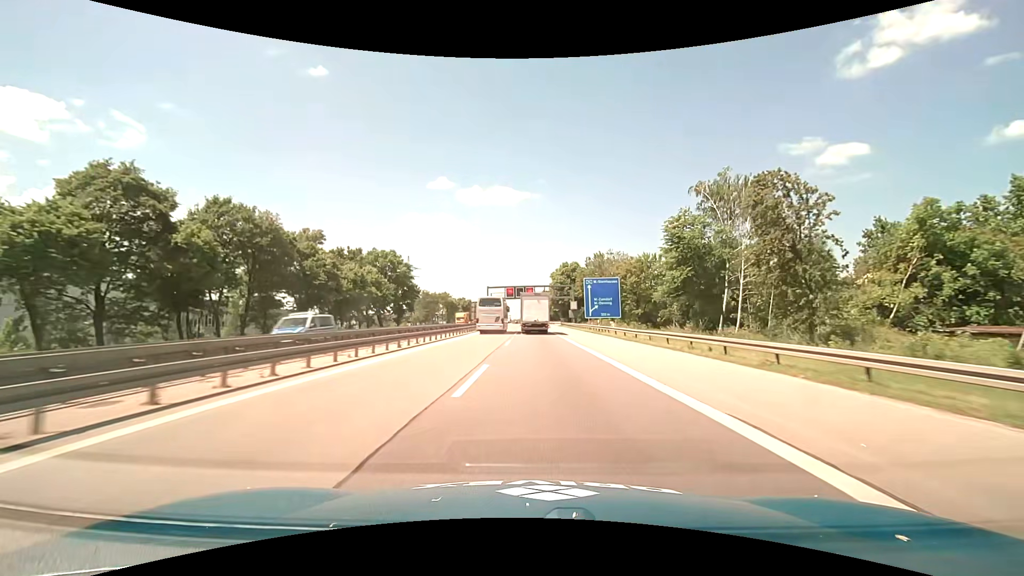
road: motorway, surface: asphalt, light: Day
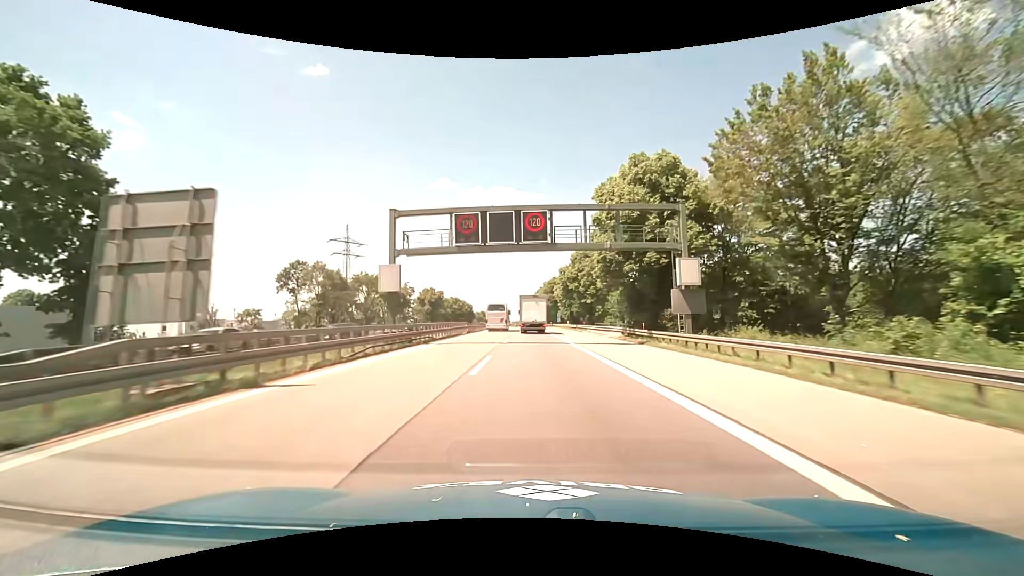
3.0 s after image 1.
(-0.3, +68.6) m; 0°
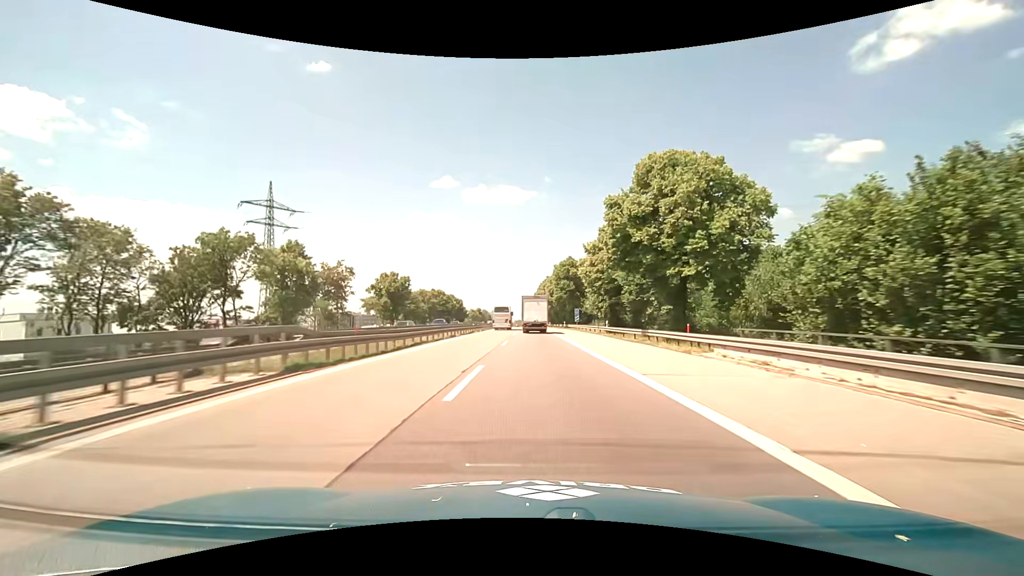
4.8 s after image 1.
(-0.3, +40.2) m; -1°
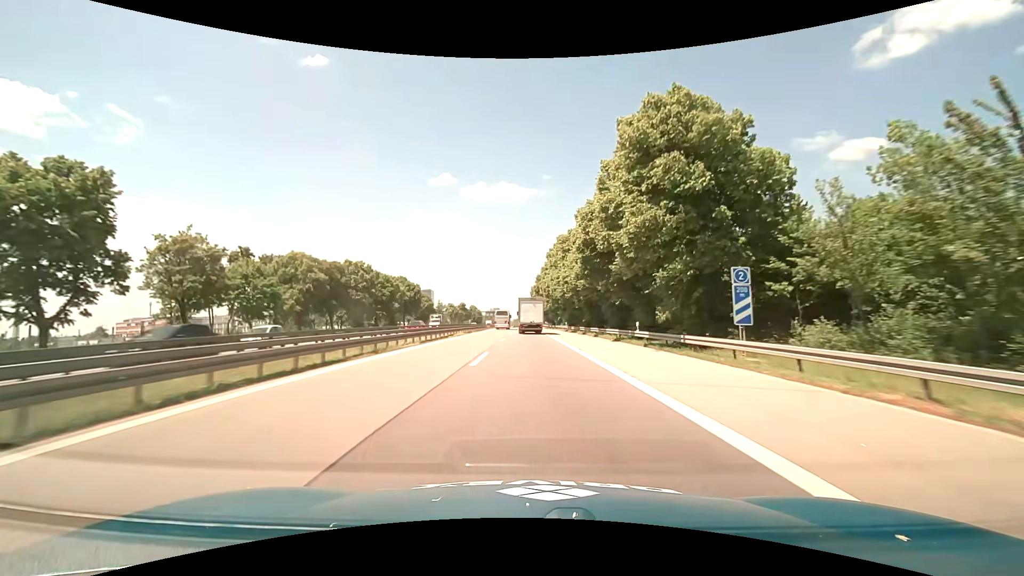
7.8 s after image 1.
(+0.4, +65.7) m; +1°
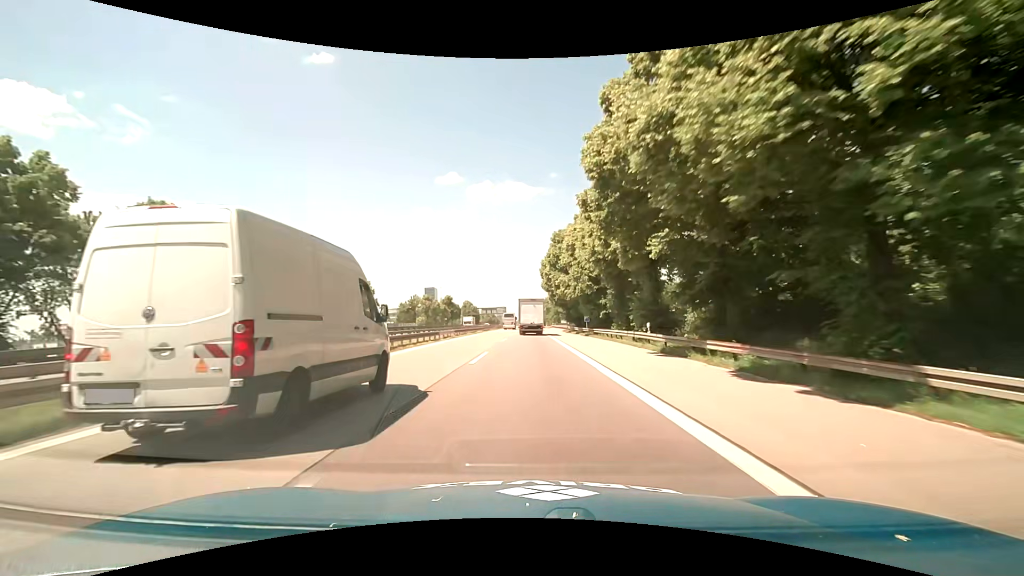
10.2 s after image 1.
(-0.4, +52.8) m; -1°
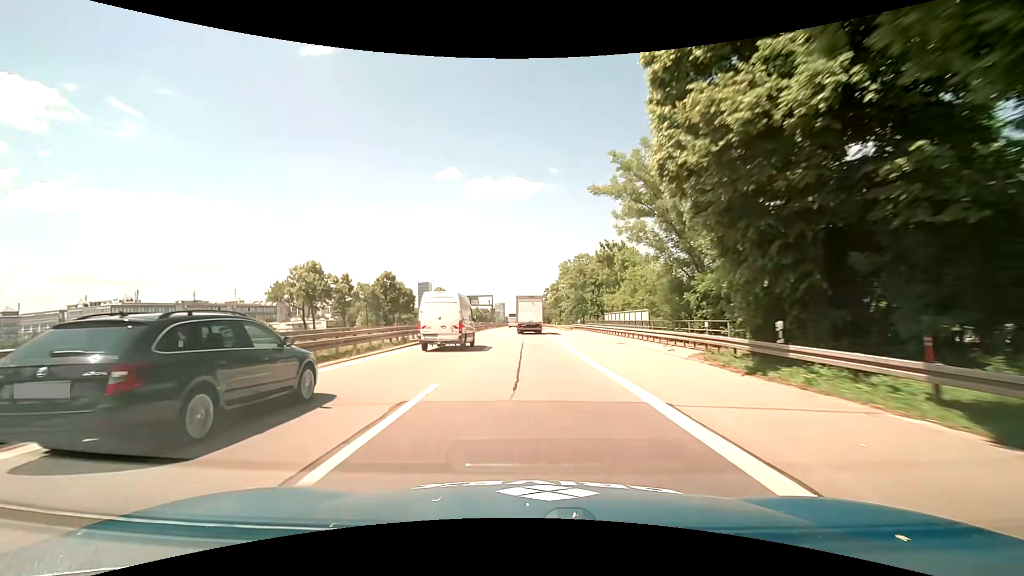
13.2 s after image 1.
(-0.4, +67.7) m; 0°
